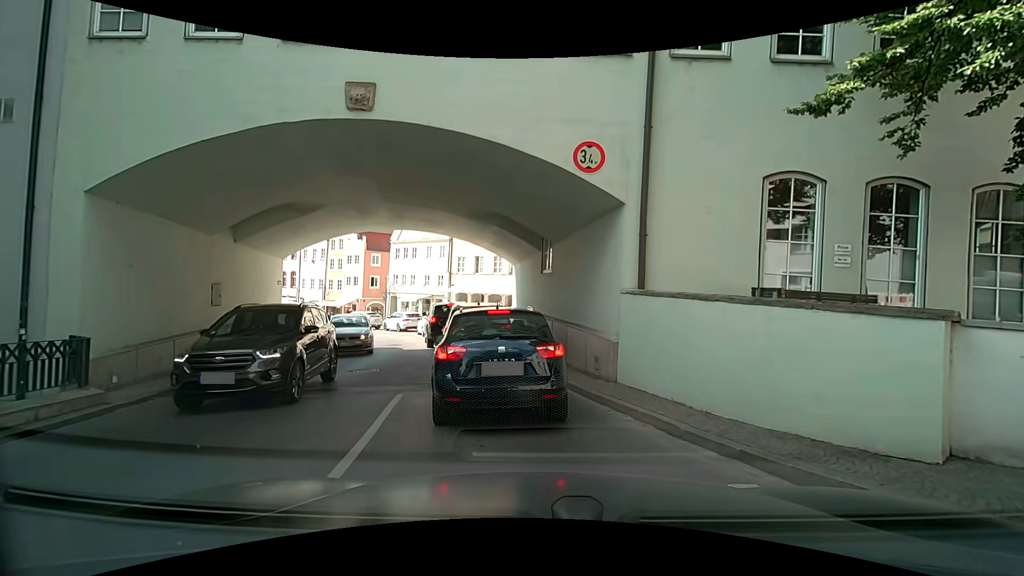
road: secondary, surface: asphalt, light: Day
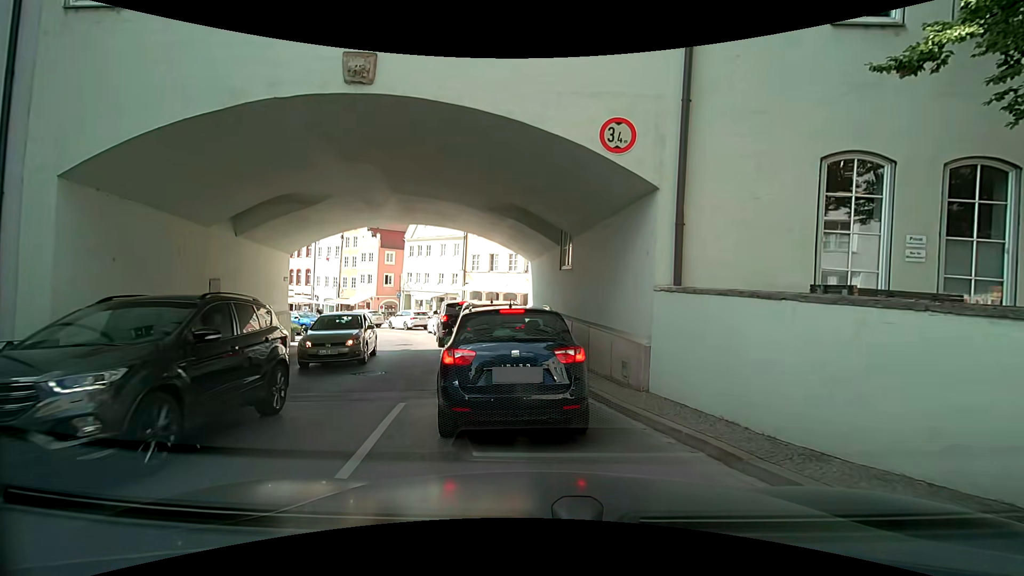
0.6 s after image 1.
(0.0, +1.1) m; -1°
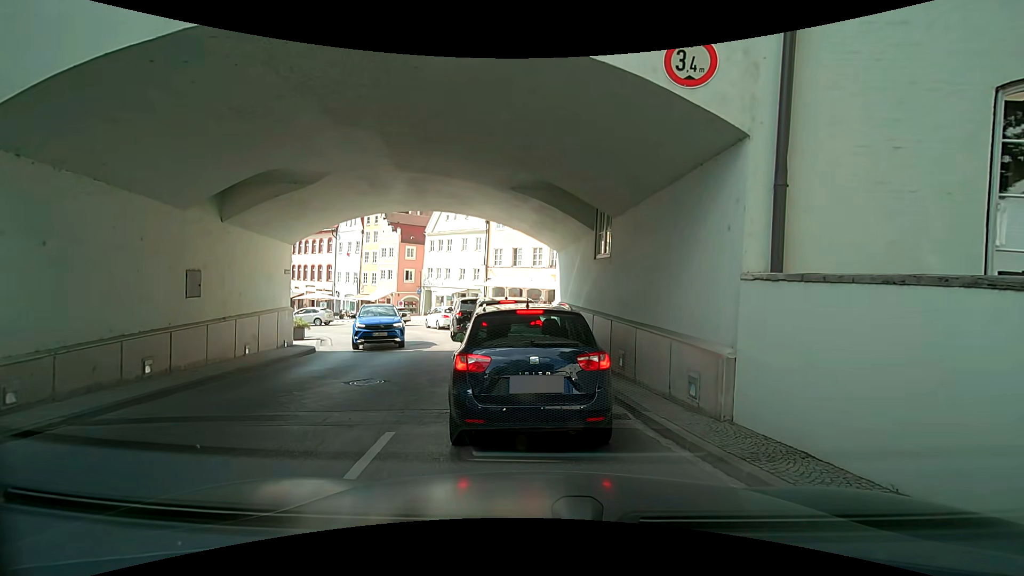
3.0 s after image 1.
(0.0, +2.0) m; 0°
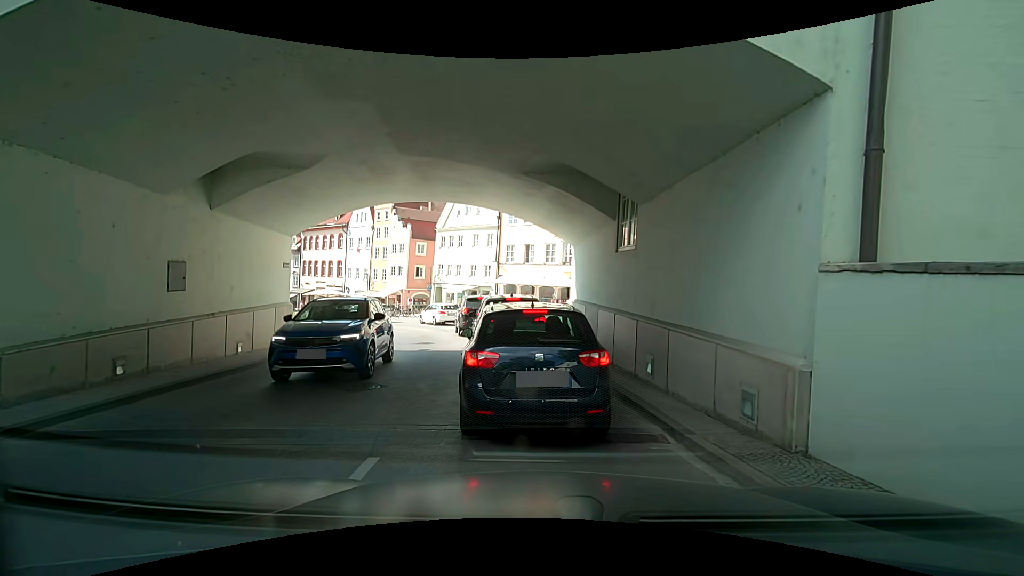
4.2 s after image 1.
(0.0, +1.2) m; 0°
